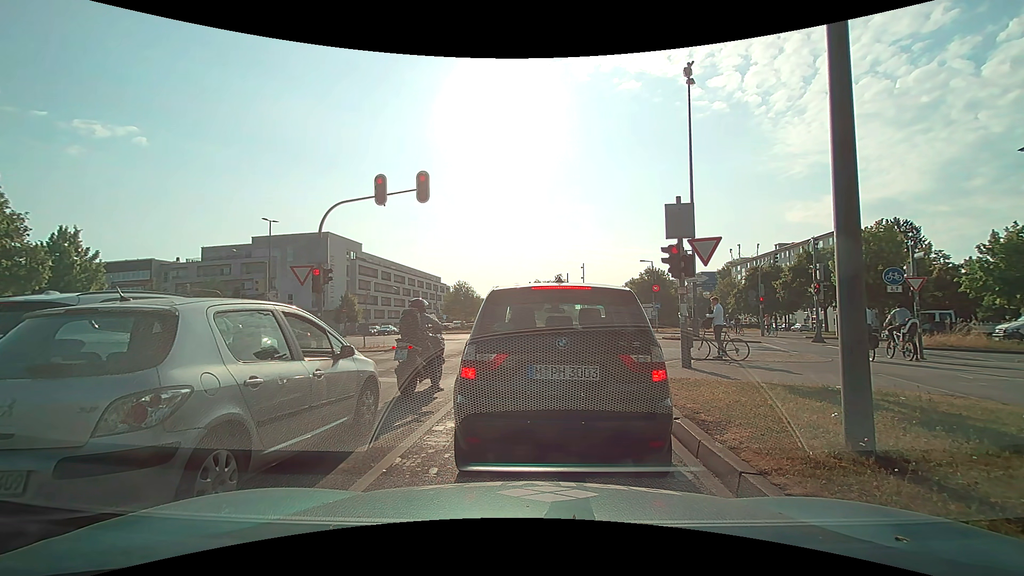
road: secondary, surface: asphalt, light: Day
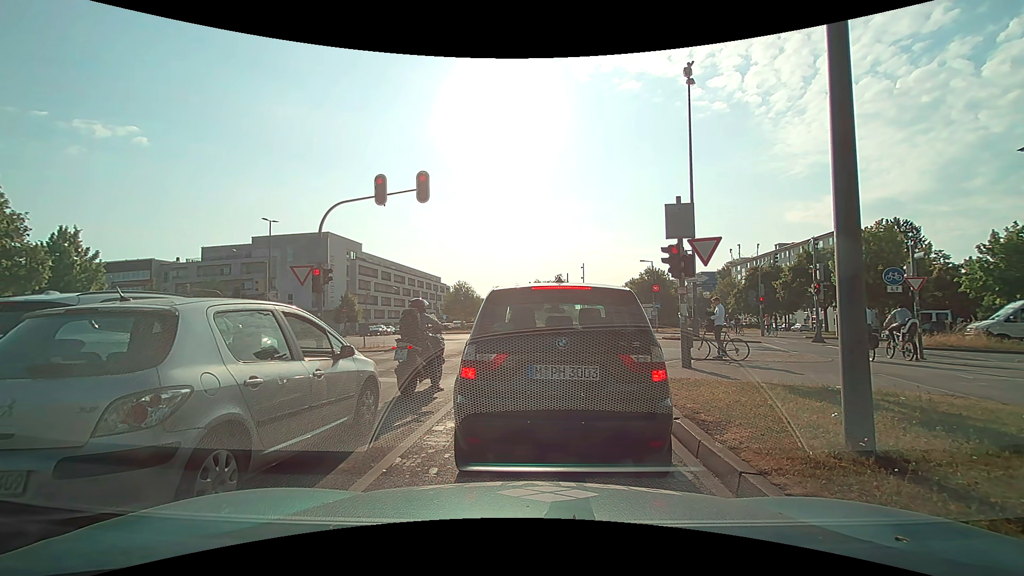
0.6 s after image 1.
(0.0, 0.0) m; 0°
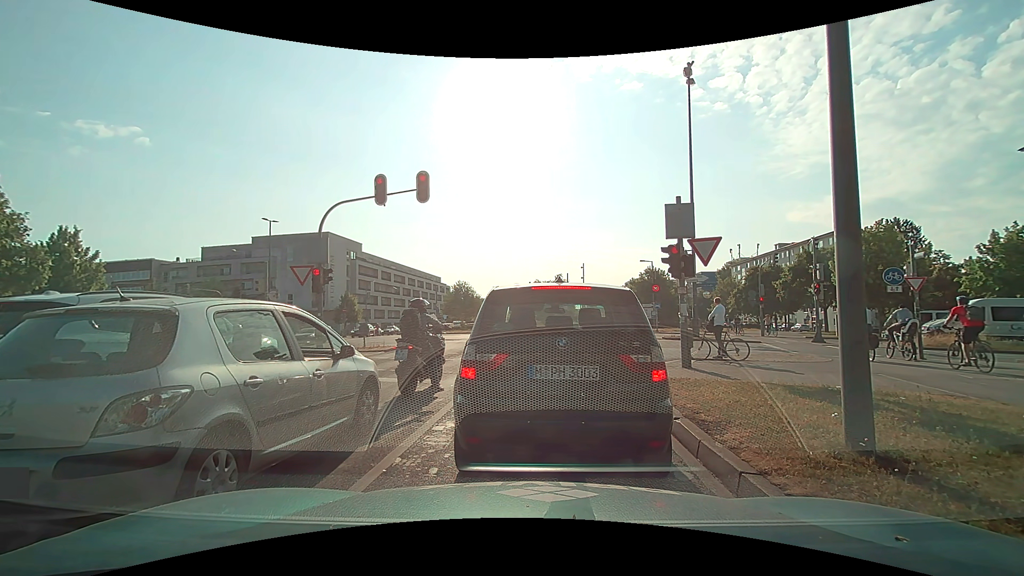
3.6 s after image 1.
(0.0, 0.0) m; 0°
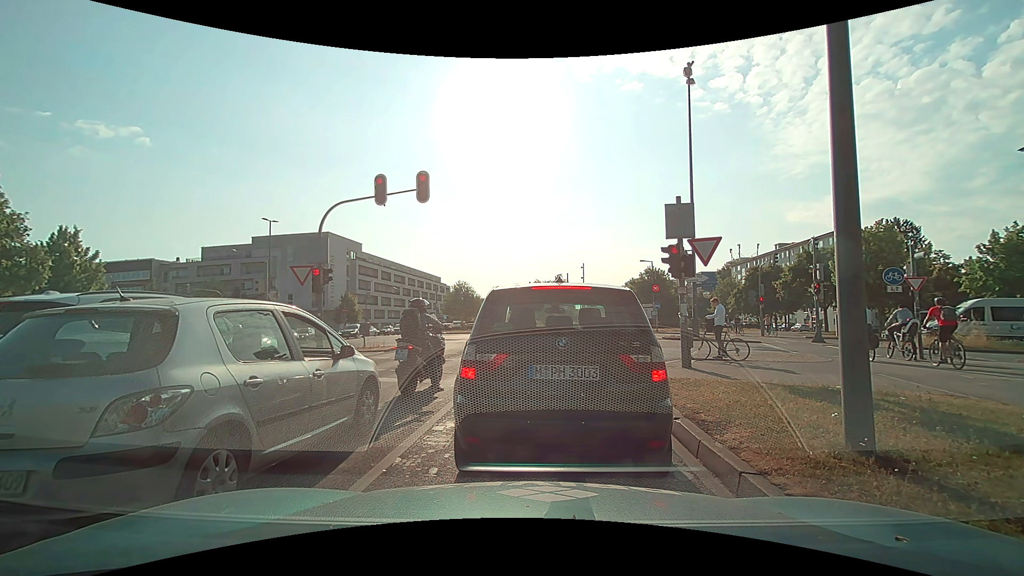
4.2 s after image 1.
(0.0, 0.0) m; 0°
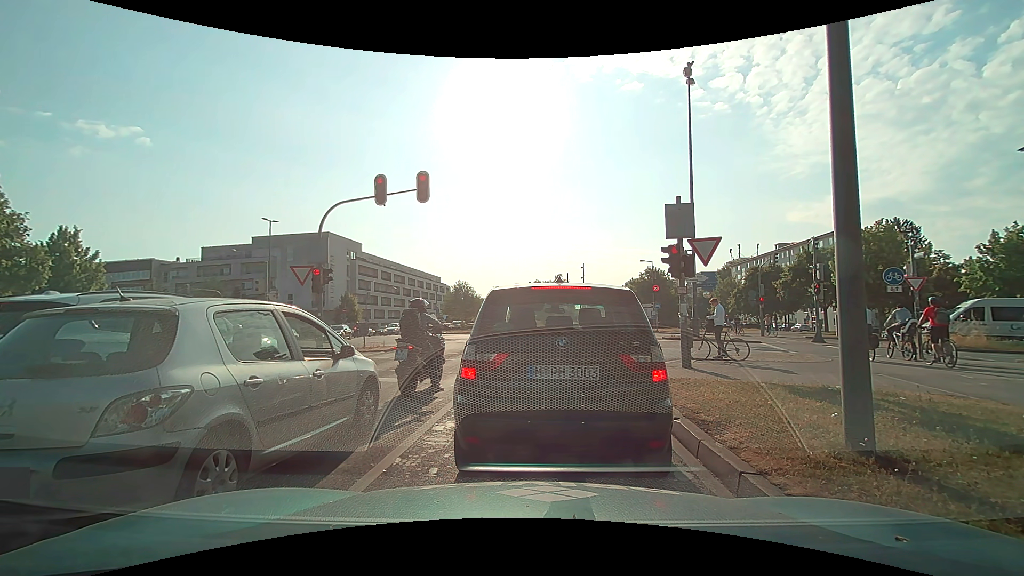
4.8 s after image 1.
(0.0, 0.0) m; 0°
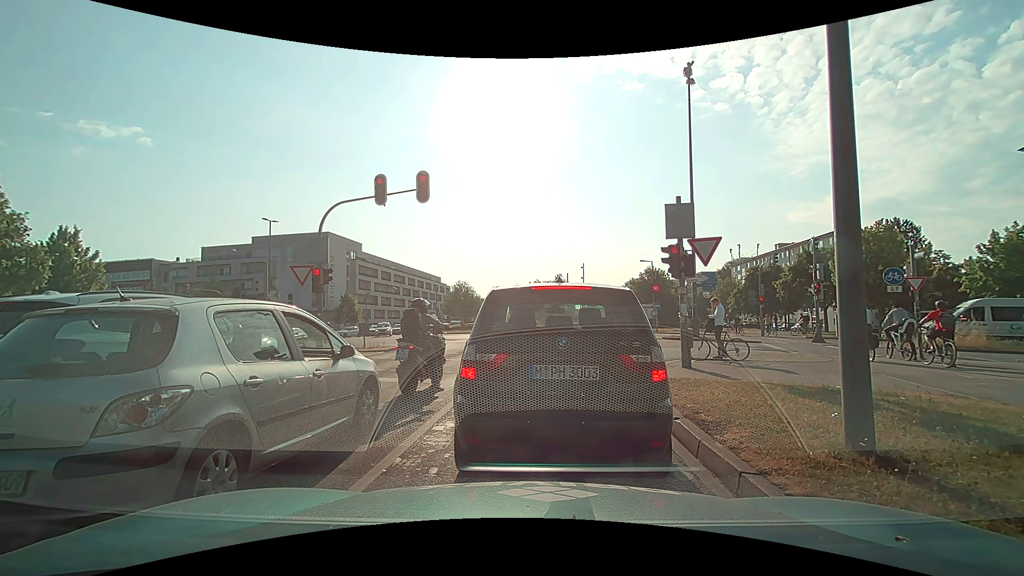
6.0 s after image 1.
(0.0, 0.0) m; 0°
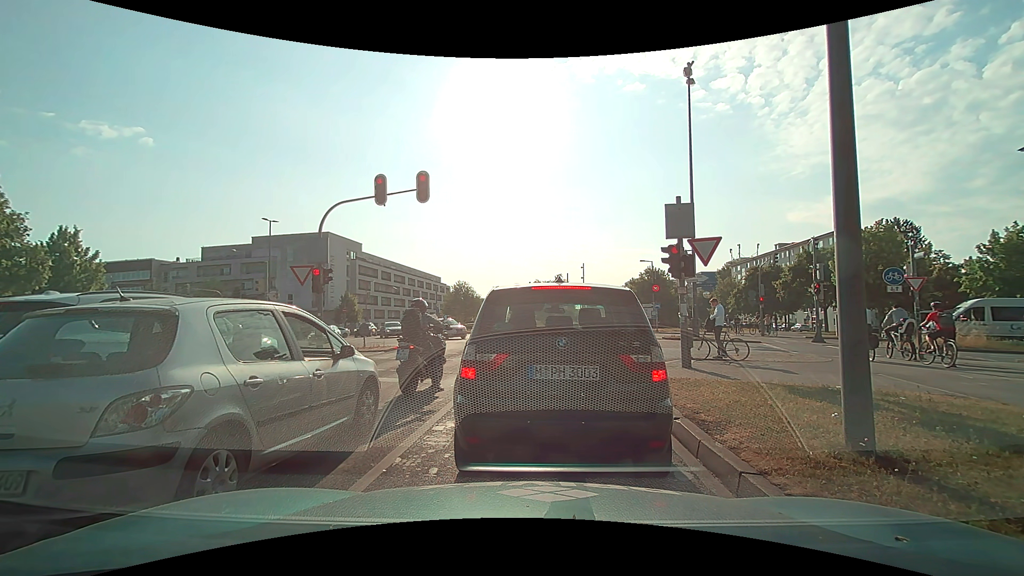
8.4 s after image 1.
(0.0, 0.0) m; 0°
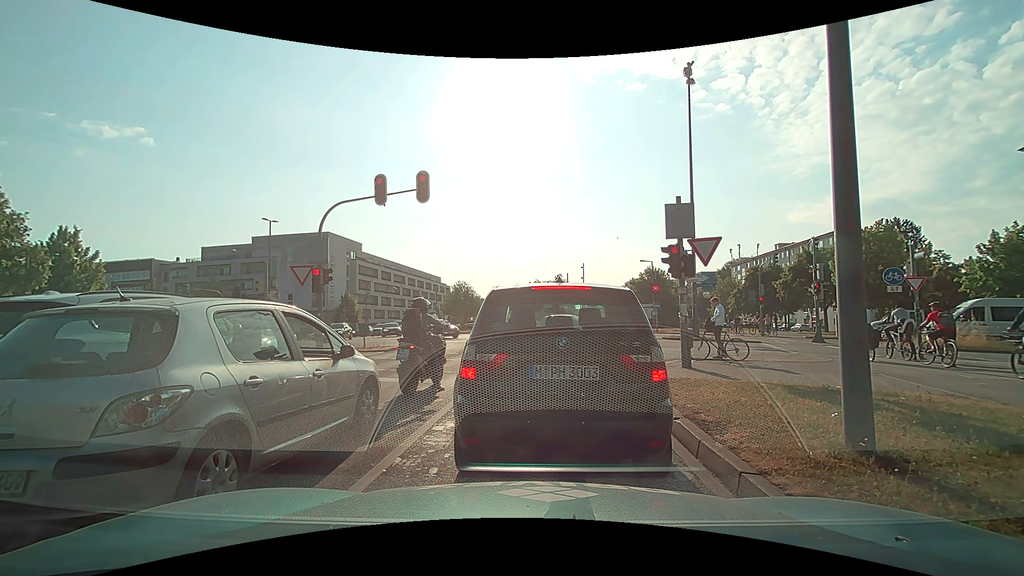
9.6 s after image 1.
(0.0, 0.0) m; 0°
(0, +10) (+1, +20) (+3, +30) (+6, +39) (+8, +49) (+9, +59) (+11, +69) (+11, +79) (+12, +89) (+12, +99) m
